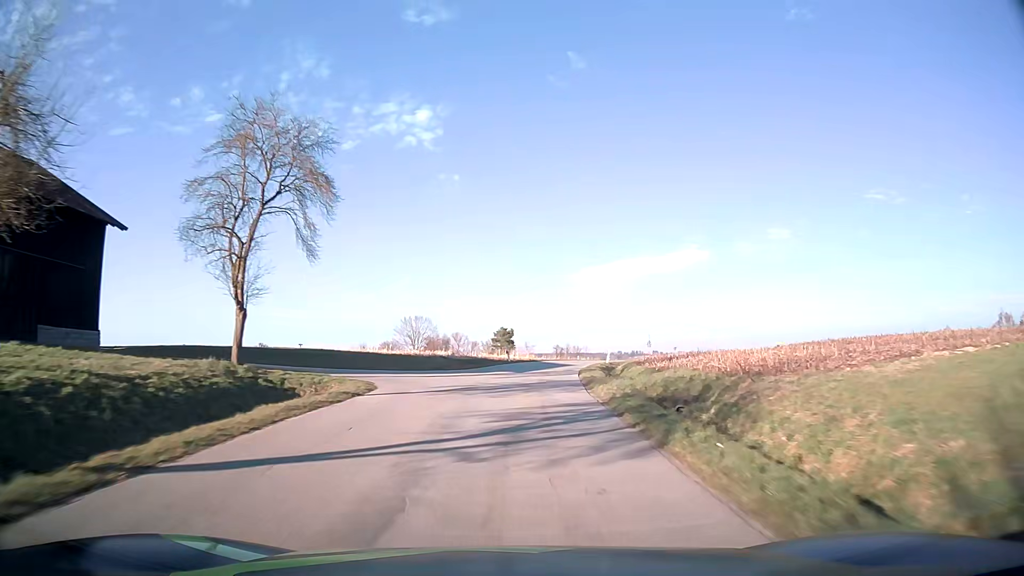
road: tertiary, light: Day
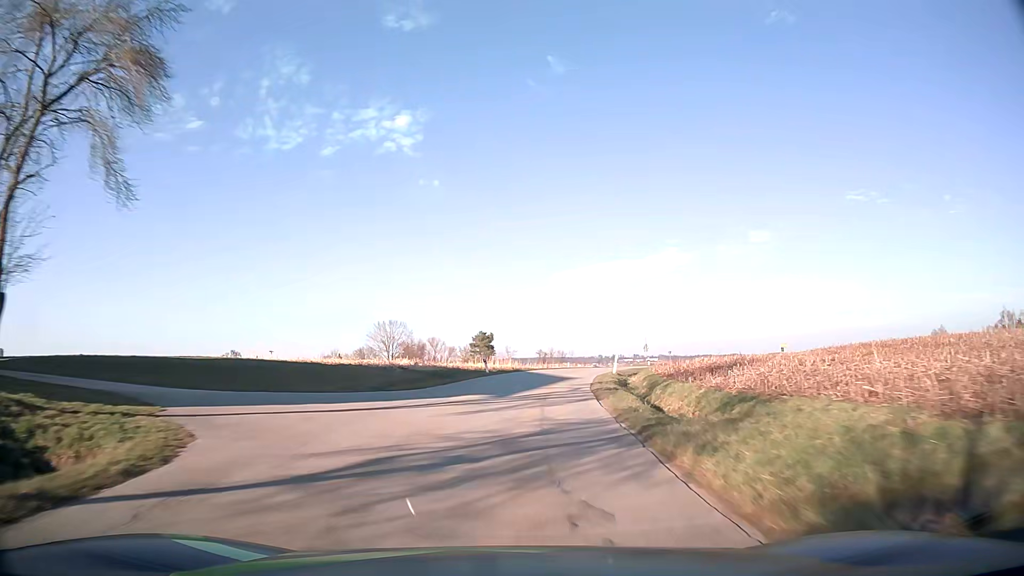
(+0.2, +10.7) m; +1°
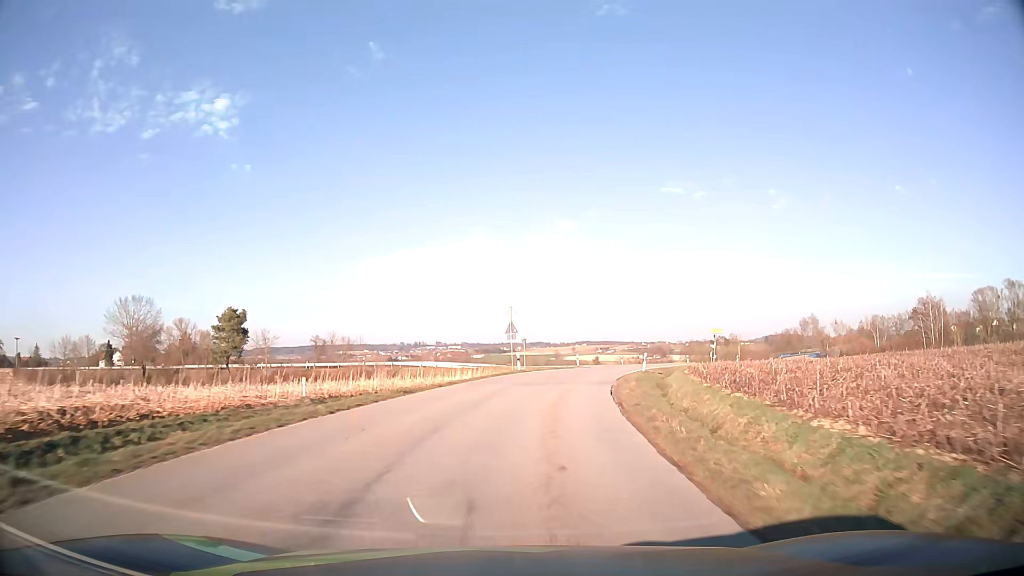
(+6.0, +47.0) m; +17°
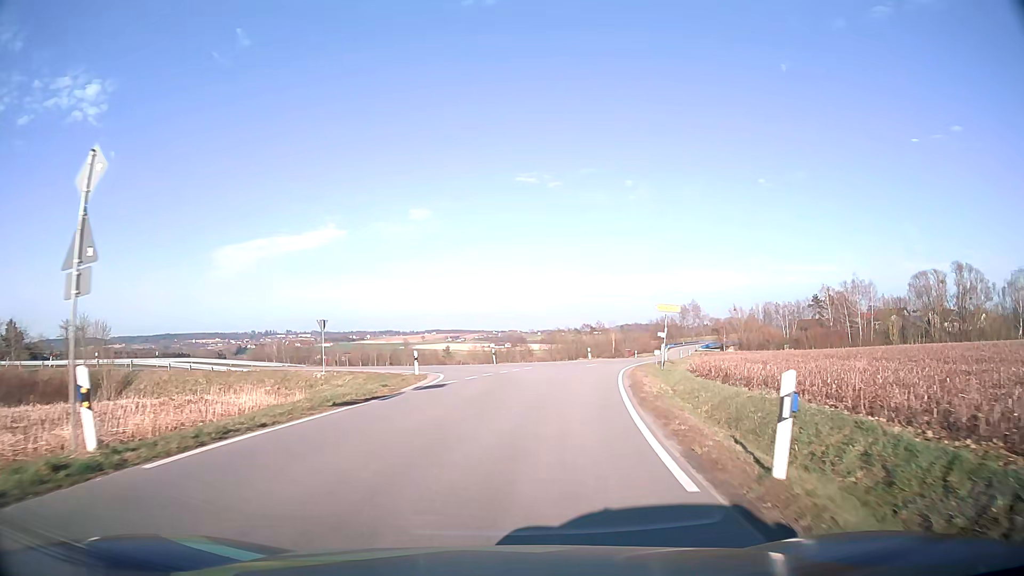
(+3.3, +30.7) m; +13°
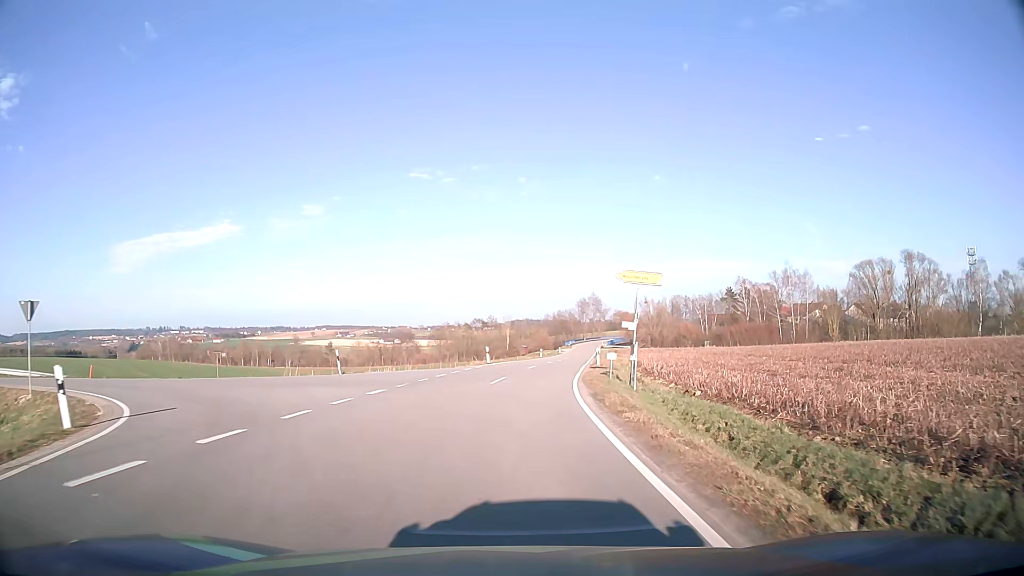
(+1.4, +18.0) m; +9°
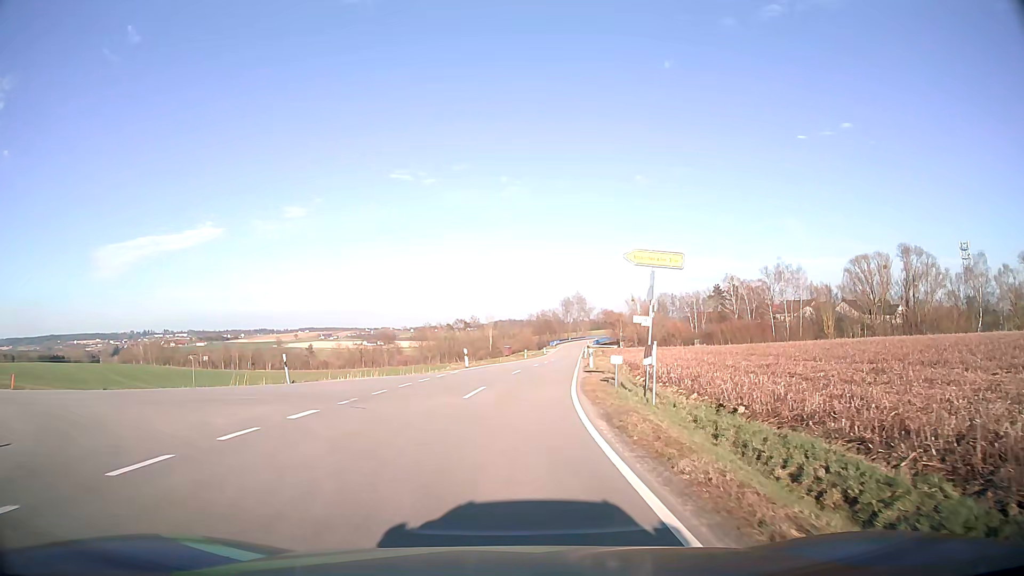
(+0.1, +4.9) m; +2°
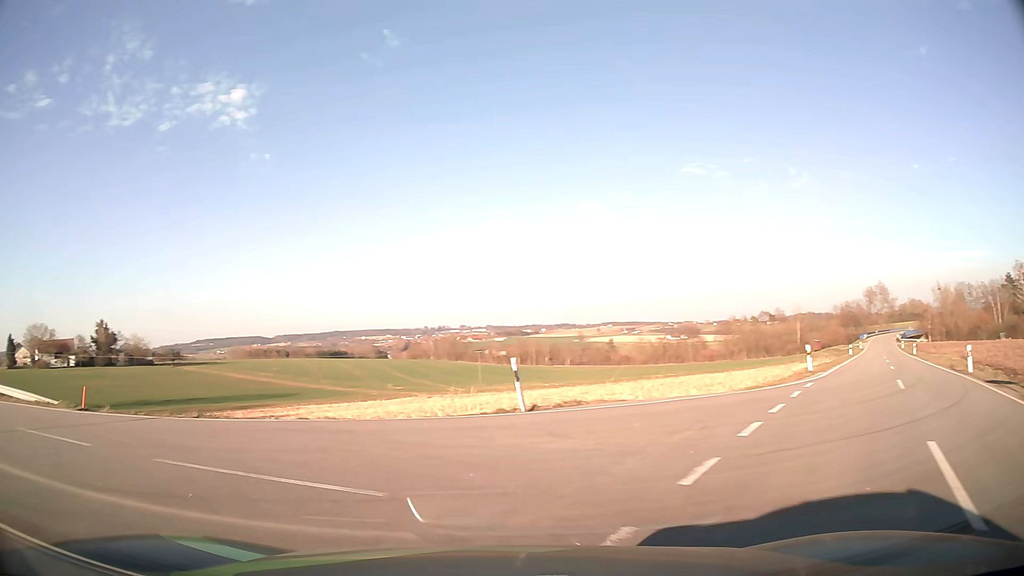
(-1.6, +11.5) m; -25°
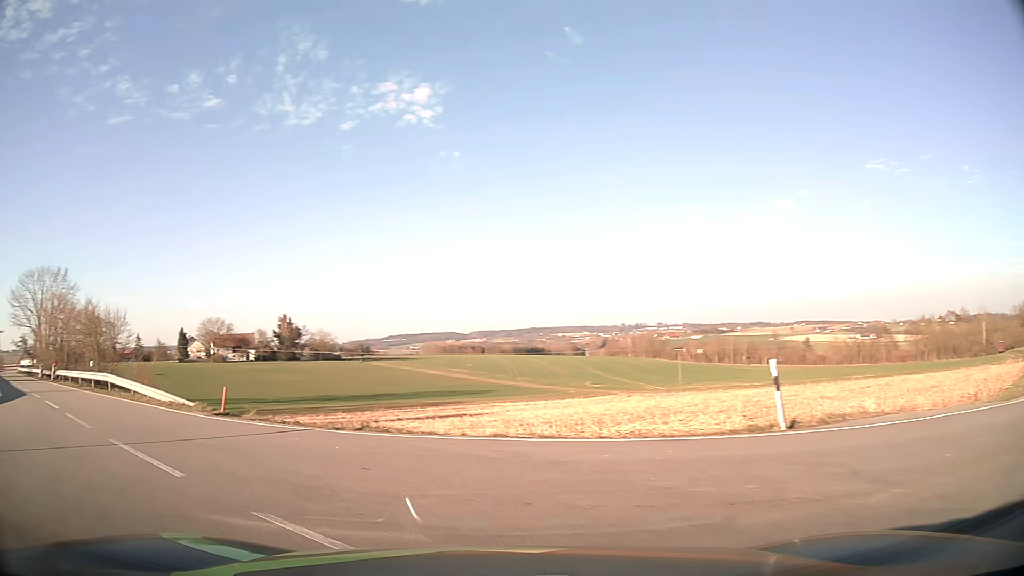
(-0.5, +3.3) m; -16°
(-4, +9) (-11, +16) (-18, +23) (-25, +30) (-33, +36) (-40, +43) (-48, +50) (-55, +57) (-62, +63) (-70, +70) m
